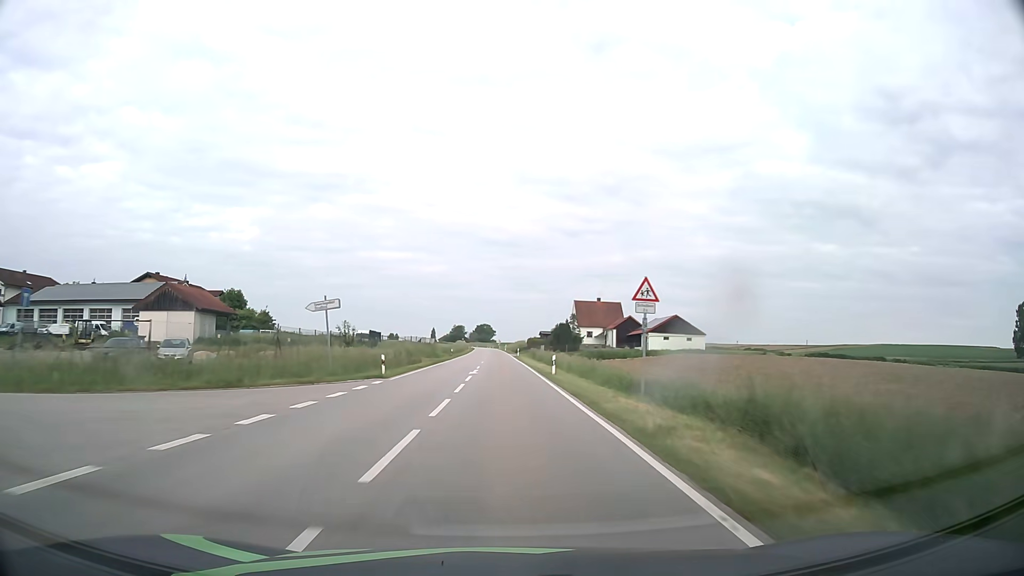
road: secondary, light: Day
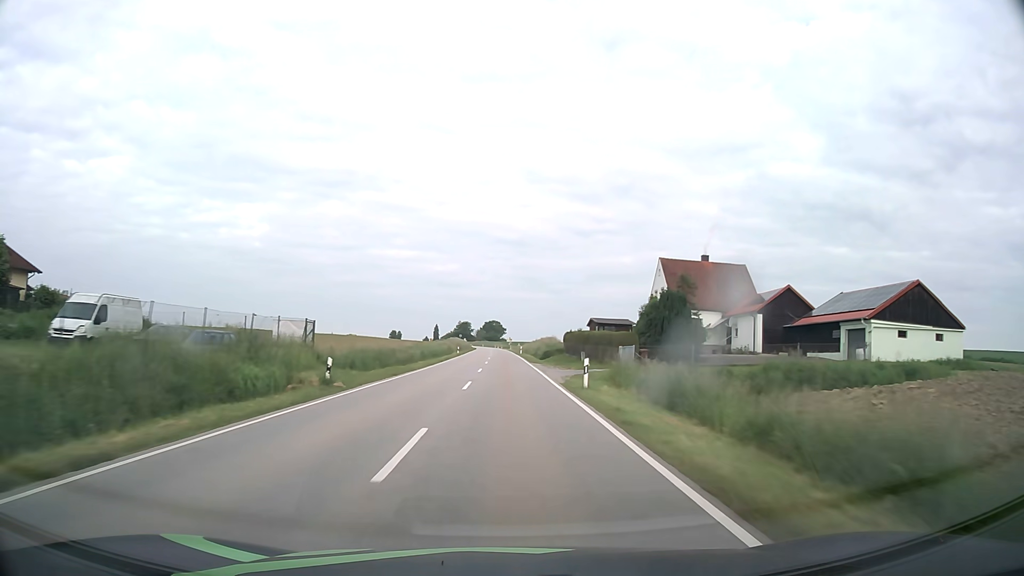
(-0.5, +56.8) m; -1°
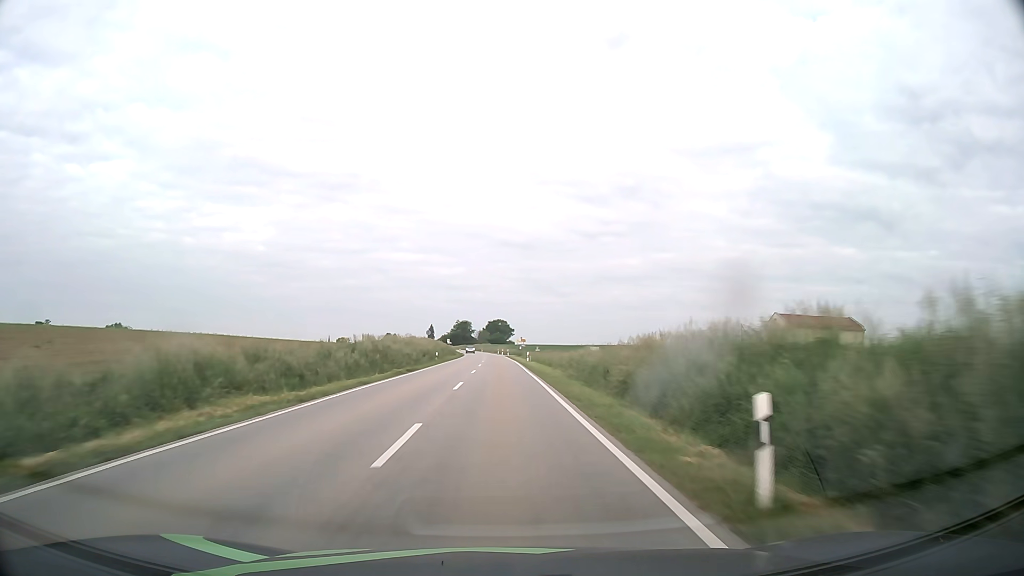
(-0.2, +75.2) m; -1°
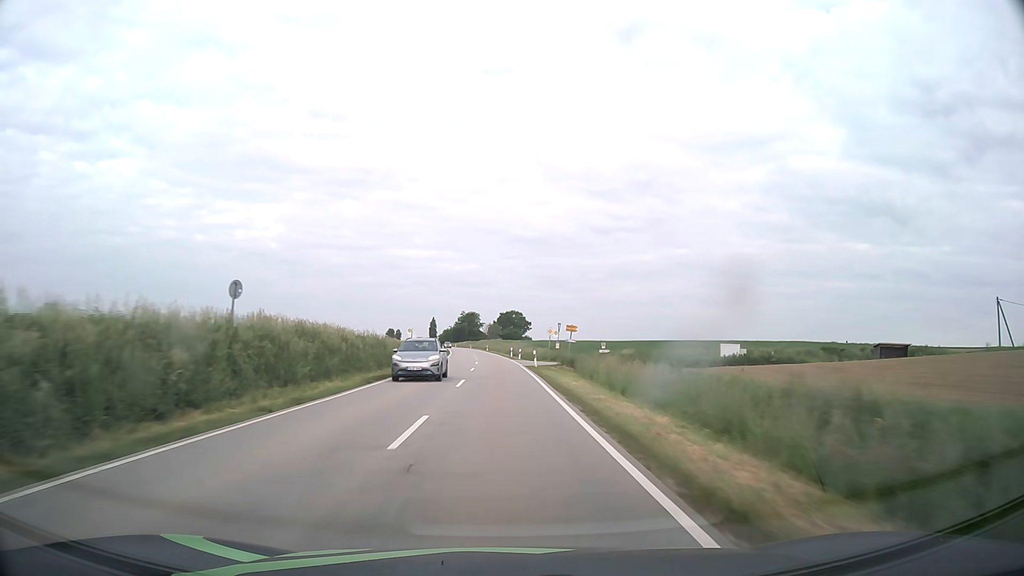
(-0.6, +61.7) m; -1°
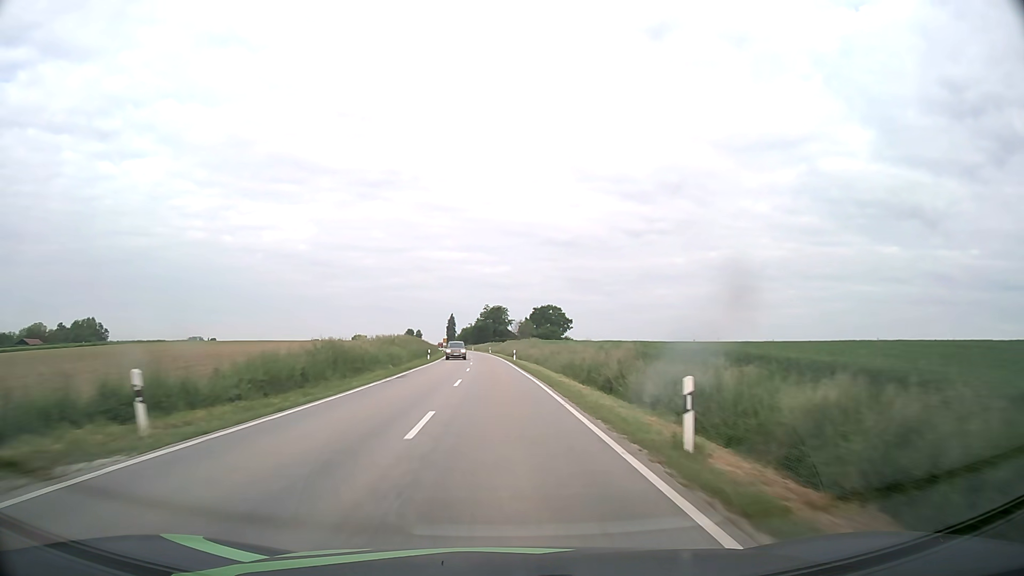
(-1.4, +62.4) m; -3°
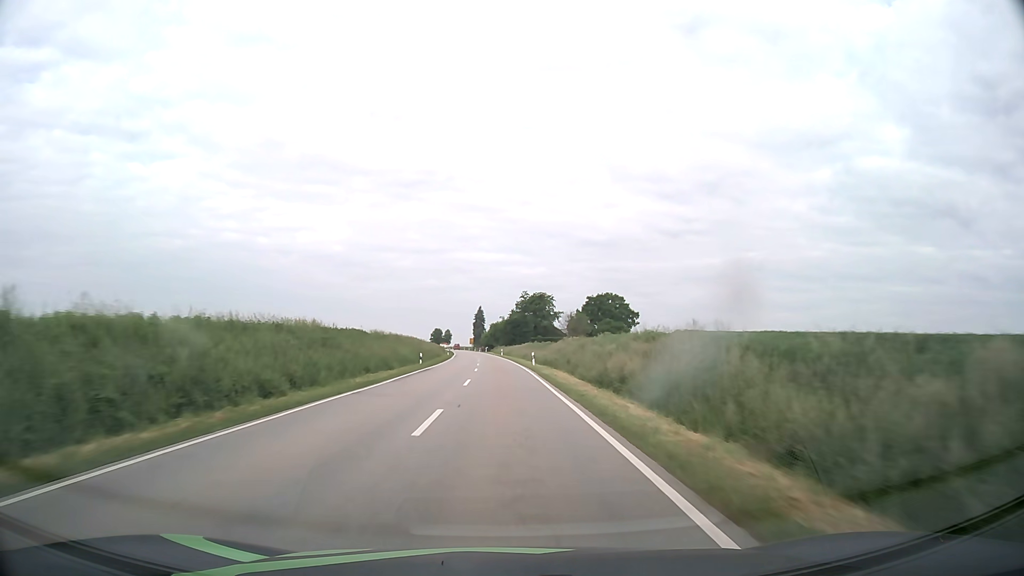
(-1.8, +62.8) m; -3°
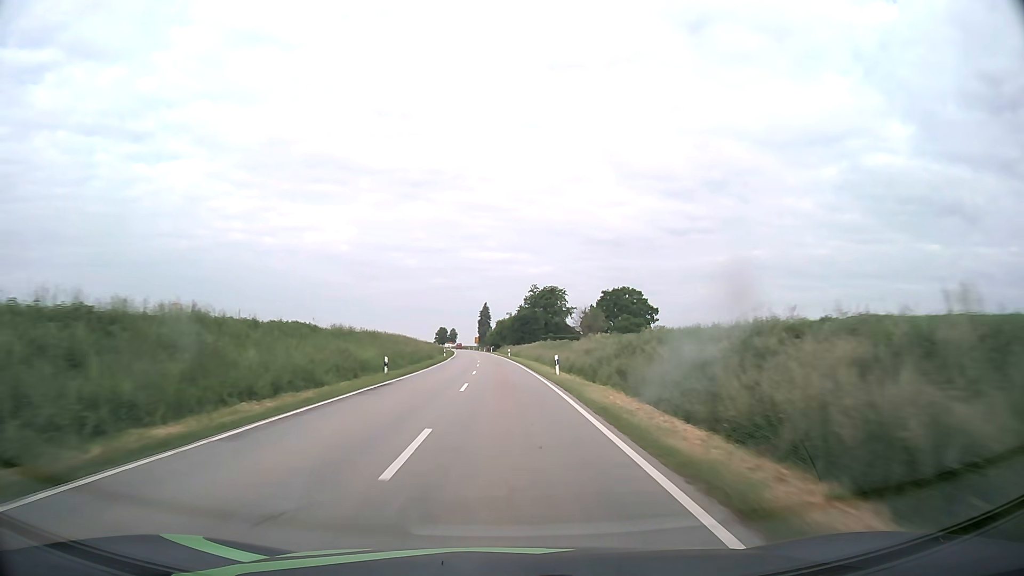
(-0.1, +15.7) m; -1°
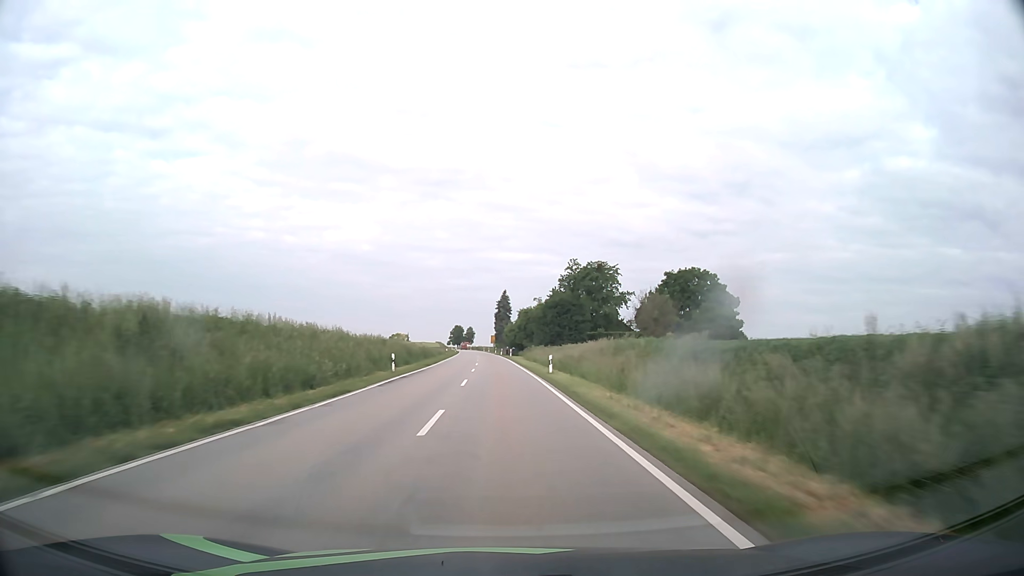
(-0.7, +47.3) m; -2°
(0, +10) (0, +20) (0, +30) (-1, +40) (-1, +50) (-1, +60) (-2, +70) (-2, +80) (-2, +90) (-3, +100) m
